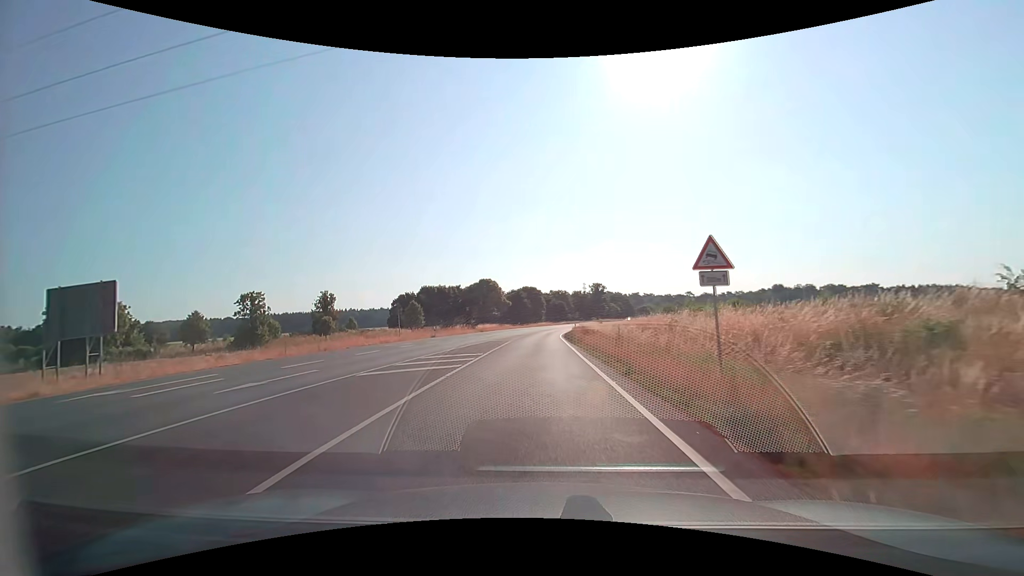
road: primary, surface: asphalt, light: Day
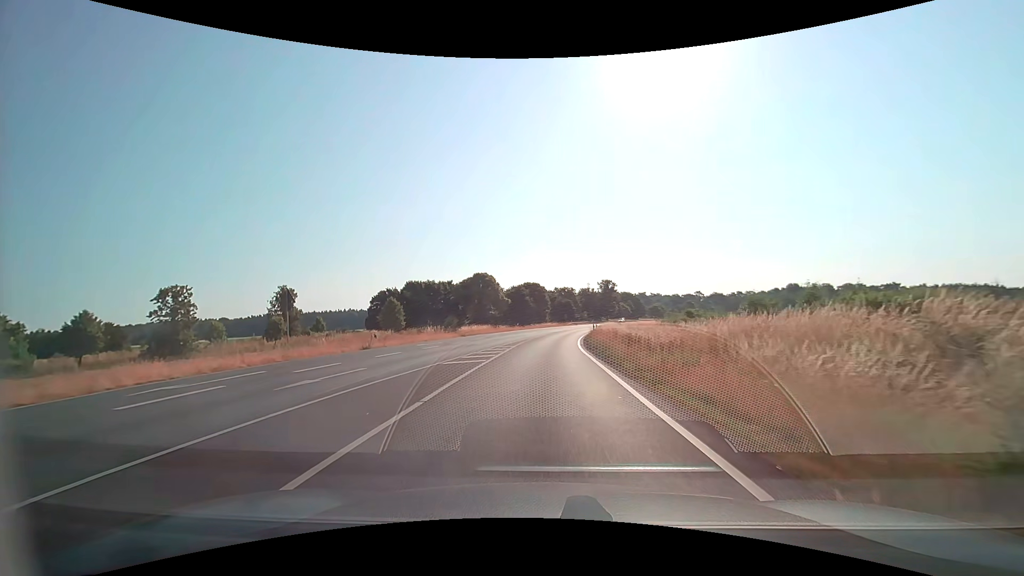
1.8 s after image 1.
(-0.1, +20.0) m; 0°
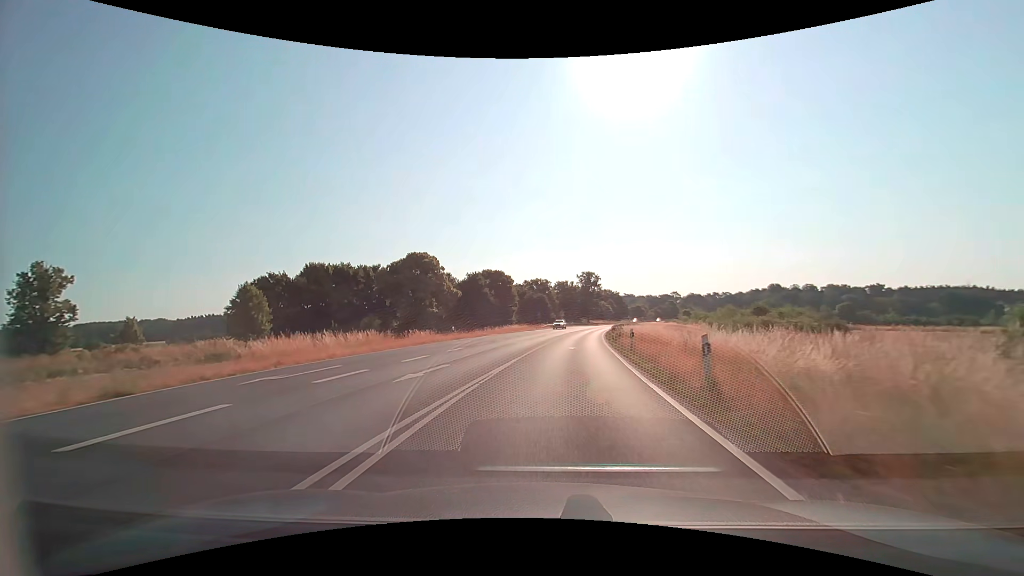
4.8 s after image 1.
(+0.7, +39.1) m; +3°
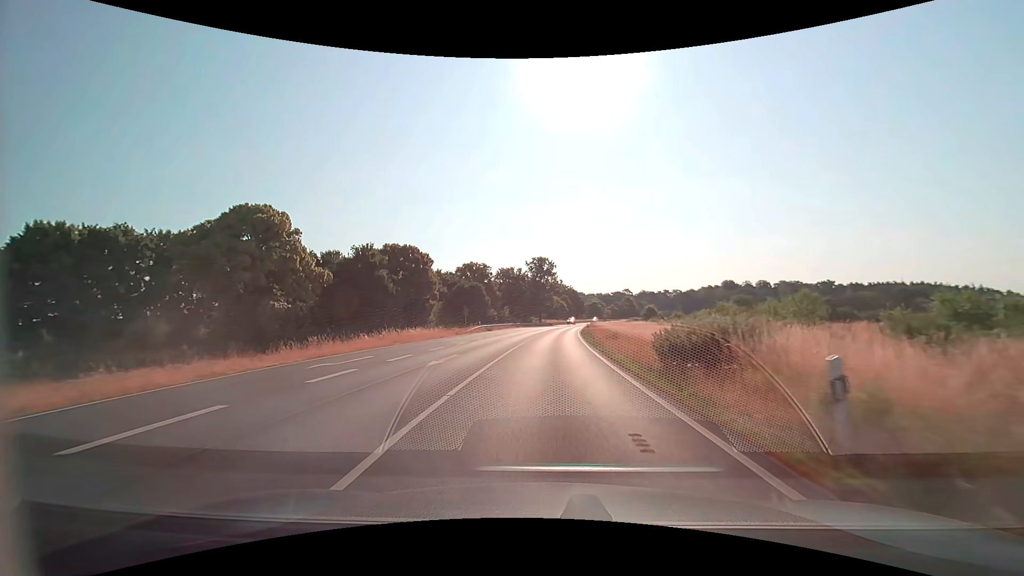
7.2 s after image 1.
(+2.1, +35.8) m; +6°
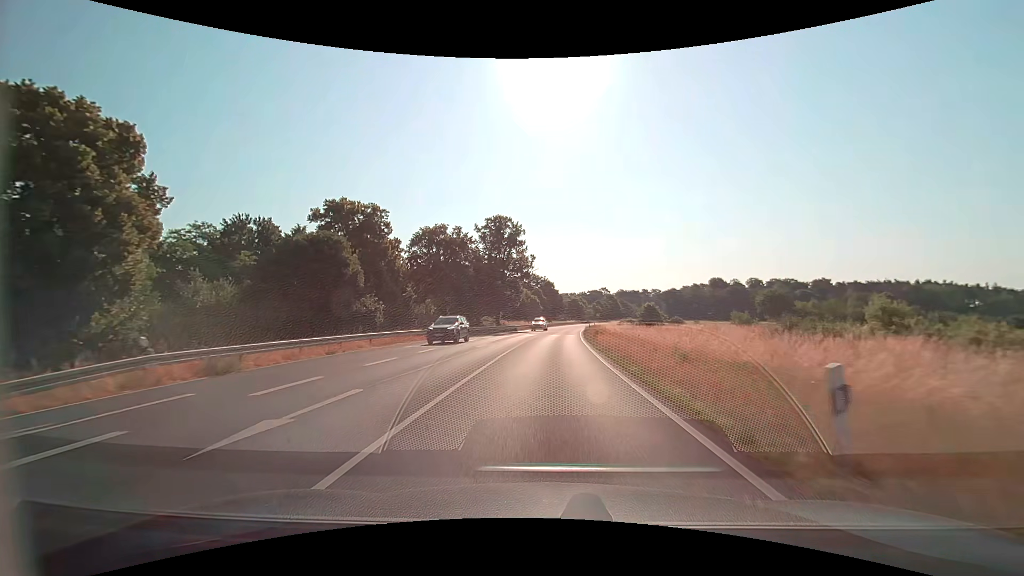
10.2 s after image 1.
(+1.6, +50.0) m; +3°
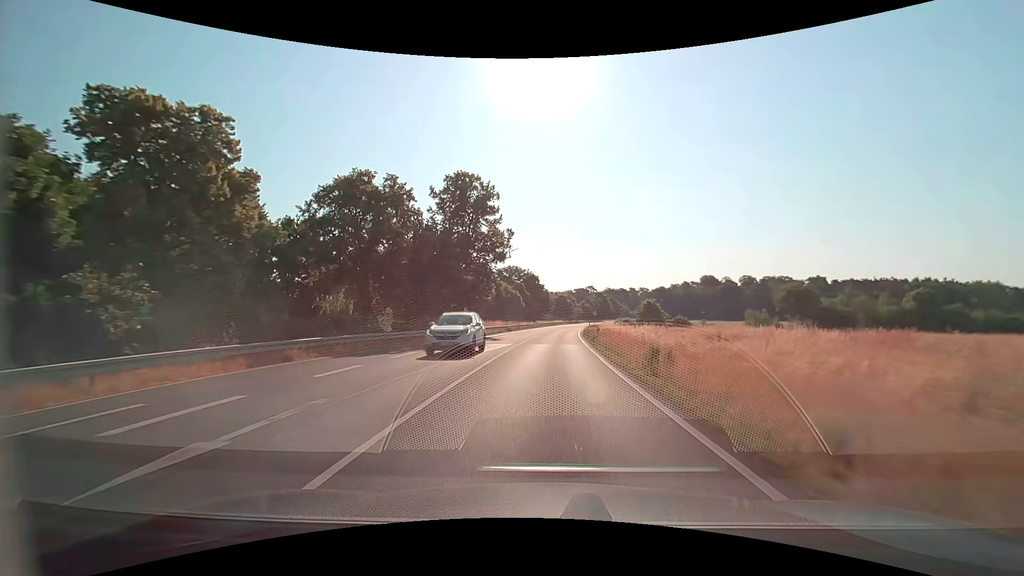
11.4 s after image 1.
(+0.3, +21.2) m; +2°
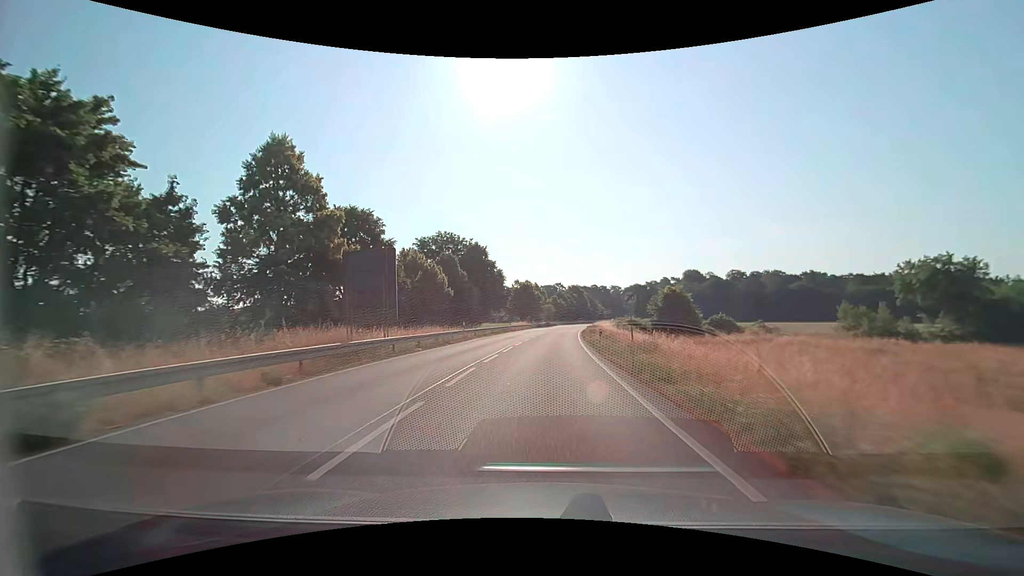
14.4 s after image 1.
(+2.0, +52.5) m; +4°
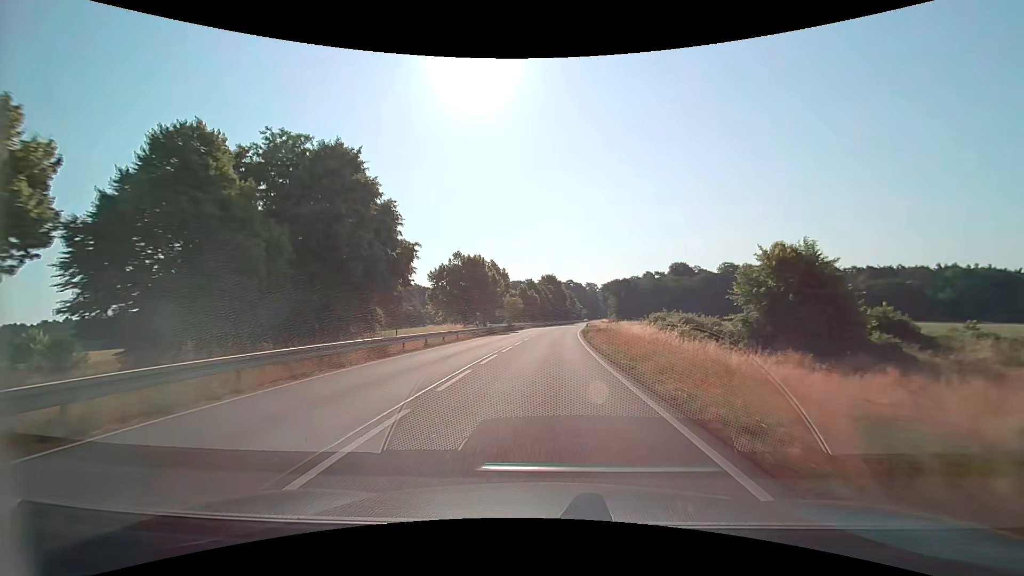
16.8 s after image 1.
(+1.4, +42.6) m; +4°
(0, +10) (0, +20) (+1, +30) (+1, +40) (+2, +50) (+2, +60) (+3, +70) (+4, +80) (+5, +90) (+6, +100) m
